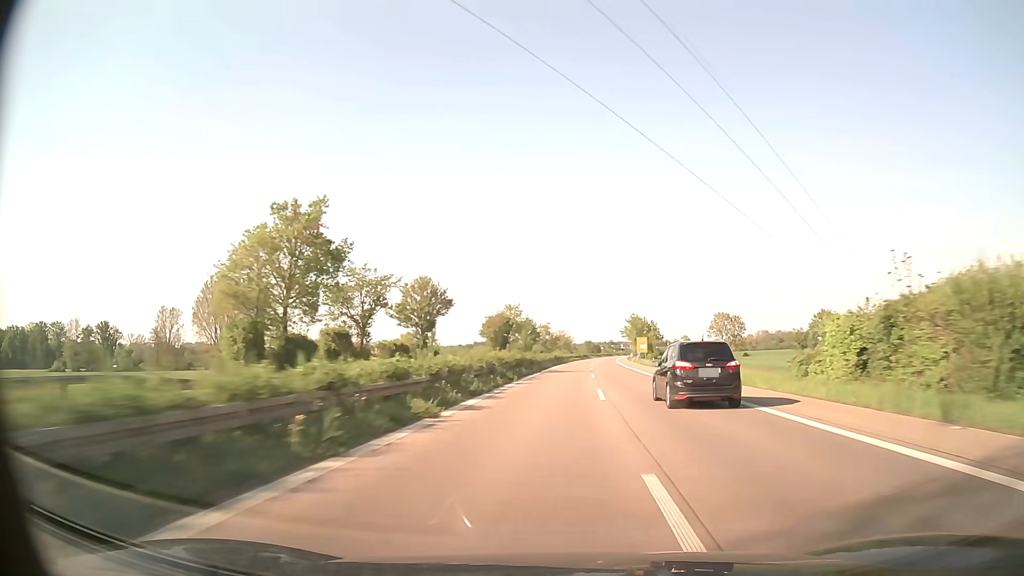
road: trunk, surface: asphalt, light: Day
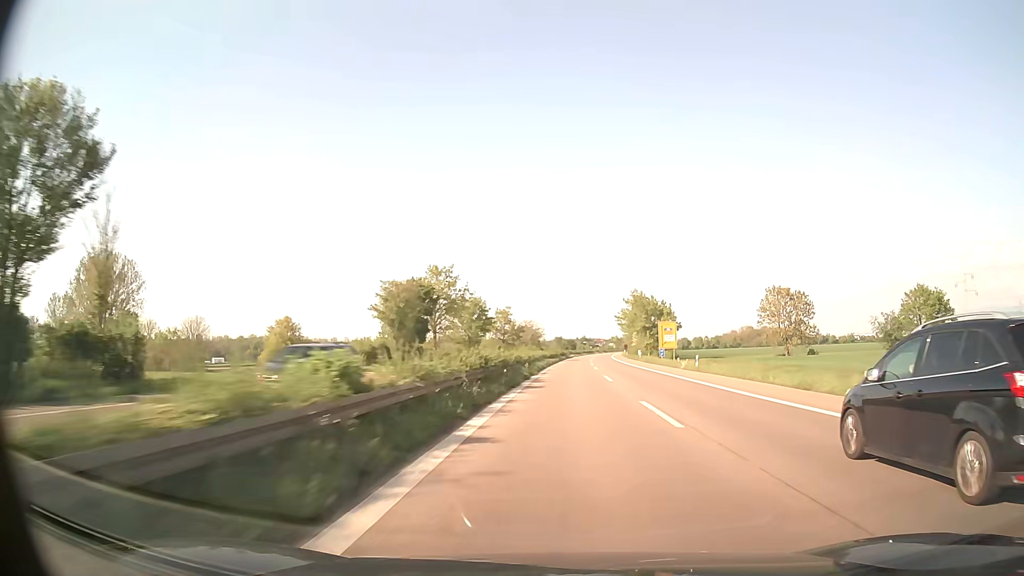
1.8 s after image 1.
(+1.5, +62.3) m; +3°
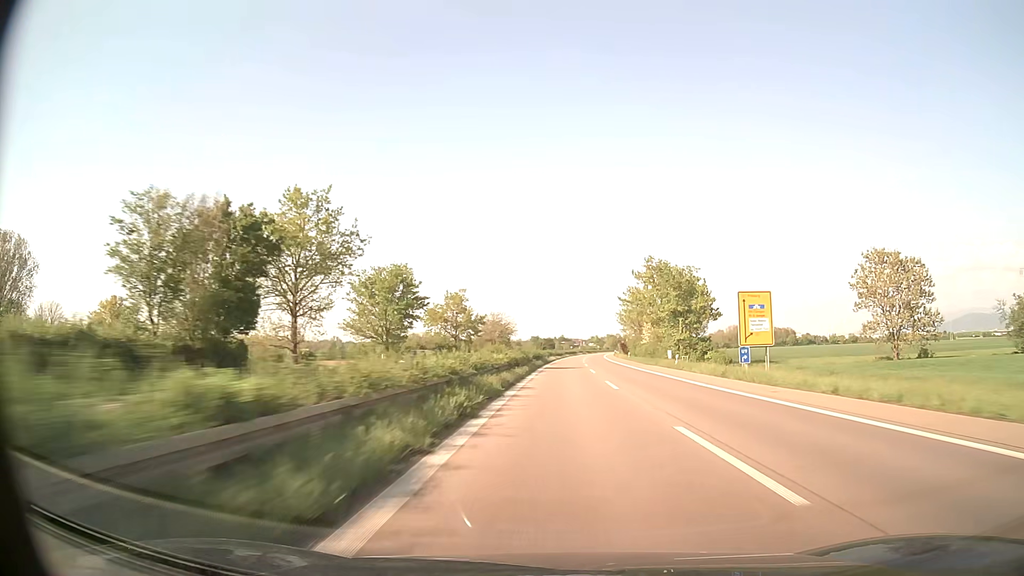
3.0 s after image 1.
(+0.7, +42.2) m; +2°
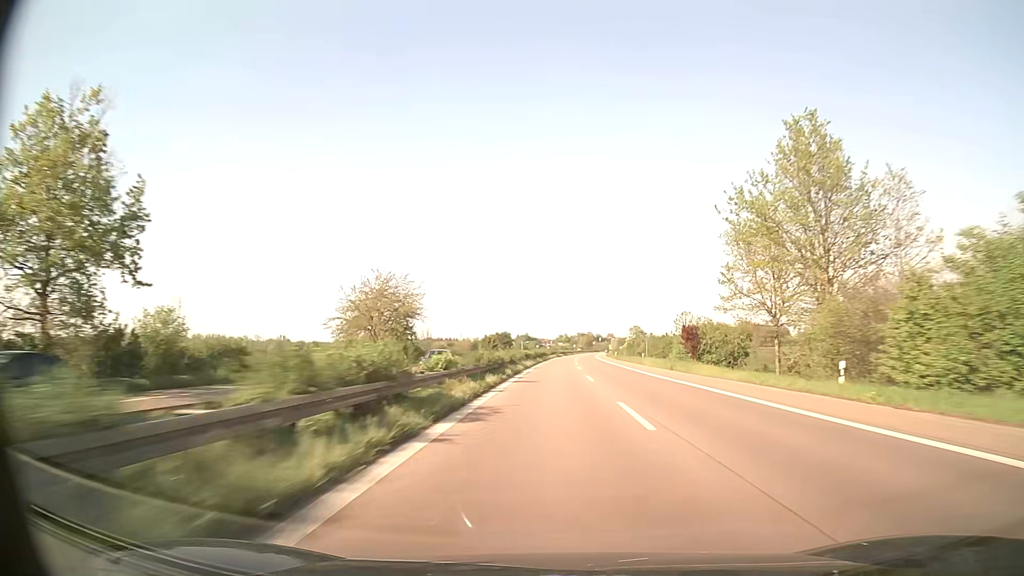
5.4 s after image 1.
(+2.1, +85.0) m; +3°
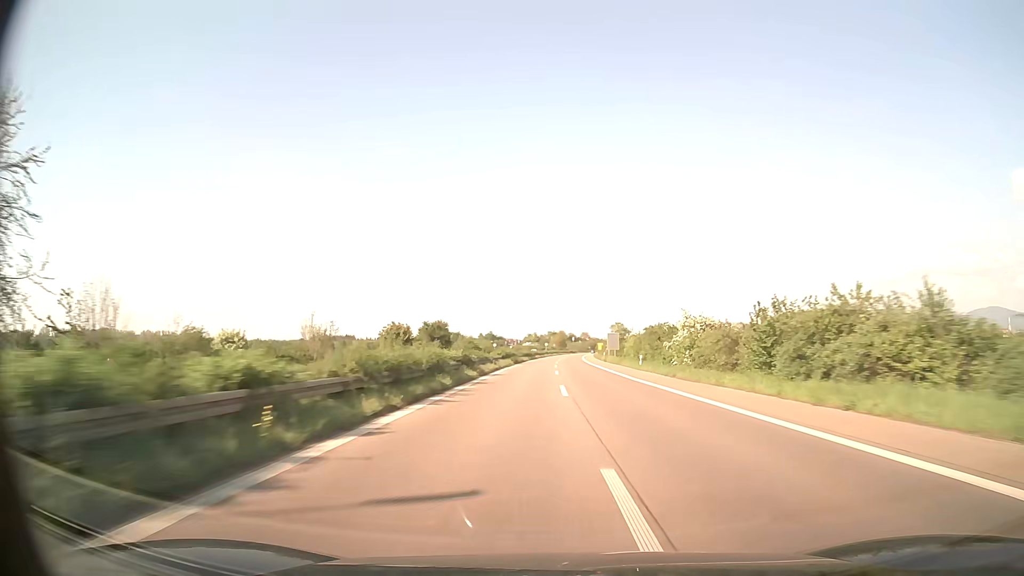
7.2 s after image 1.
(+1.4, +64.1) m; +2°
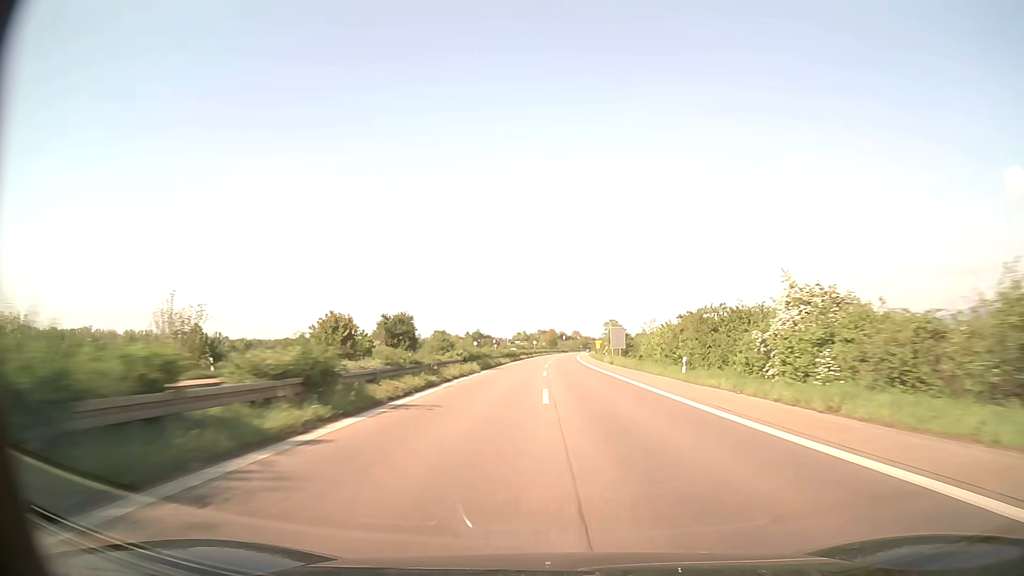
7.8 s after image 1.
(+0.2, +21.4) m; +1°
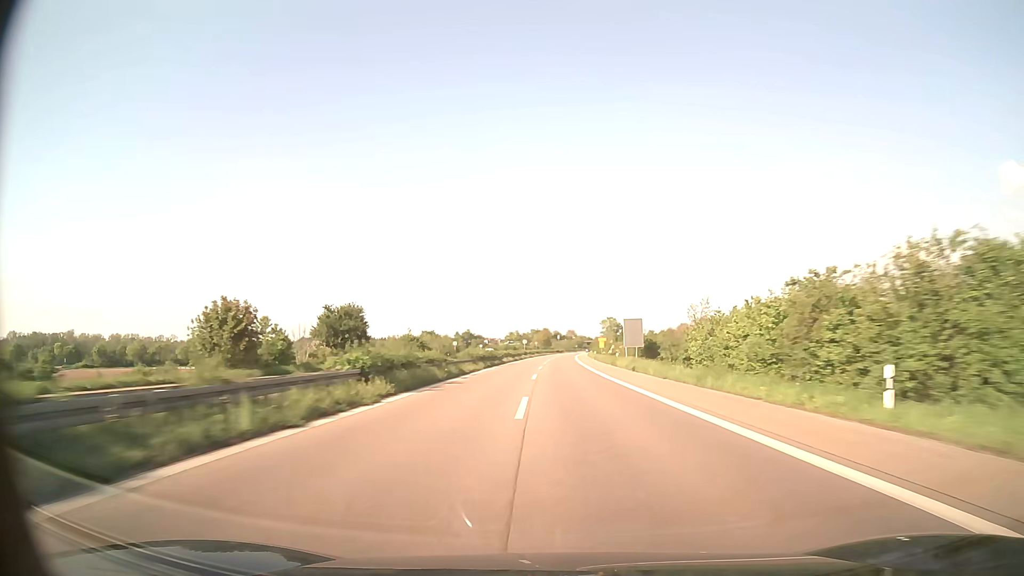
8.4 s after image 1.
(+0.1, +21.4) m; +1°
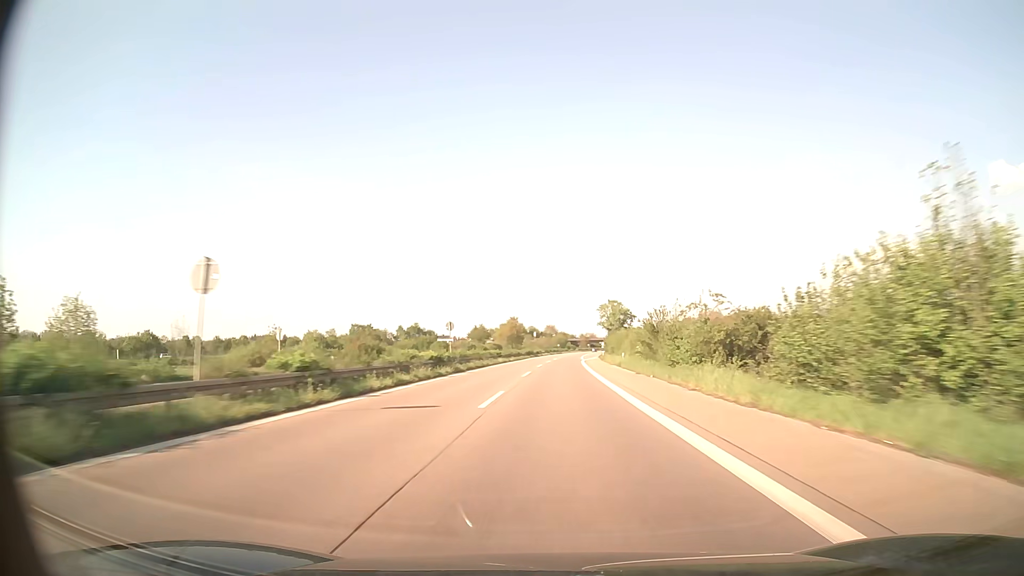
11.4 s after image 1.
(+1.4, +106.4) m; +2°
(0, +10) (0, +20) (0, +30) (0, +40) (+1, +50) (+1, +60) (+1, +70) (+1, +80) (+2, +90) (+2, +100) m
